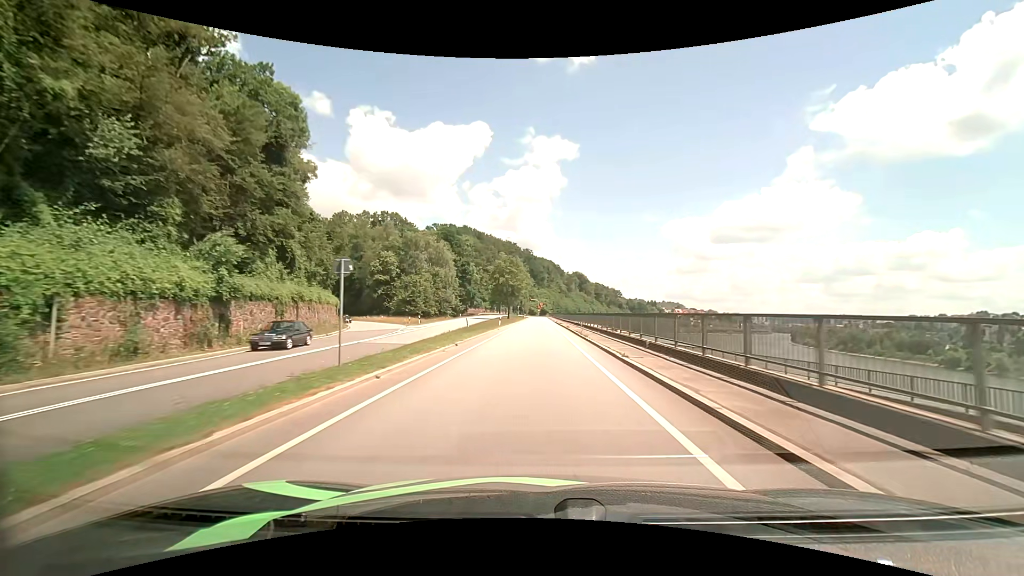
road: primary_link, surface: asphalt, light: Day
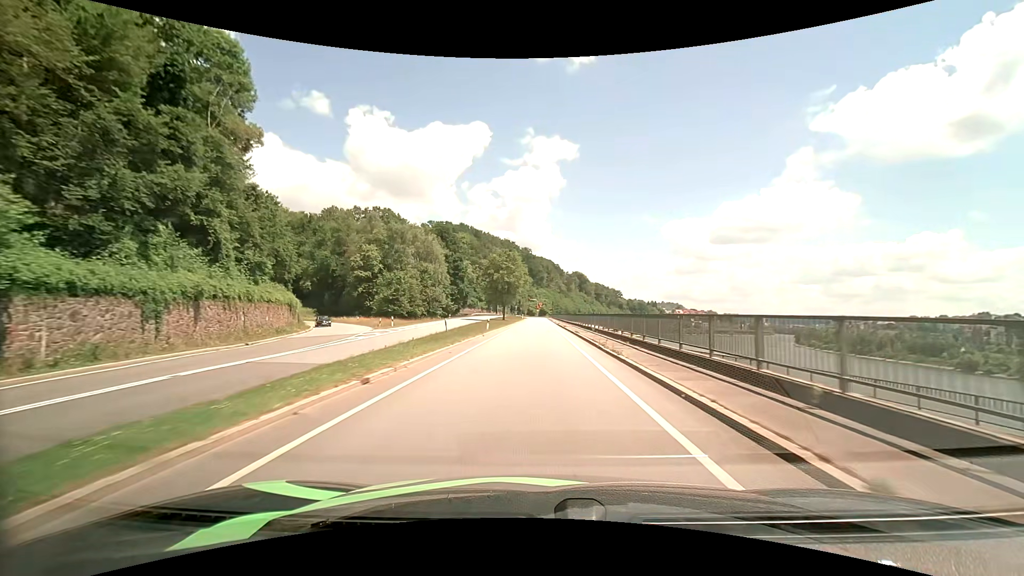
(0.0, +10.5) m; 0°
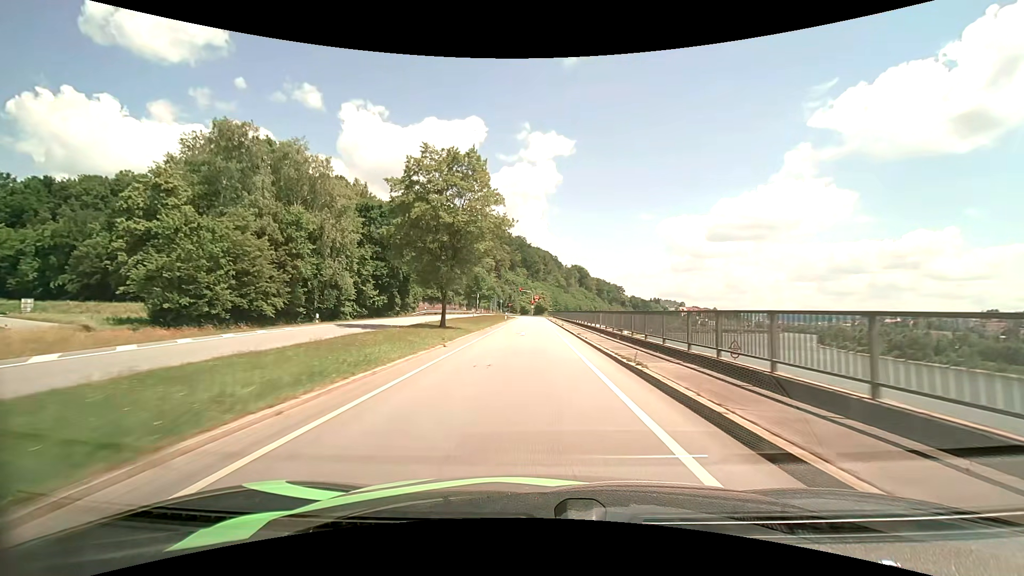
(+0.3, +49.6) m; +1°
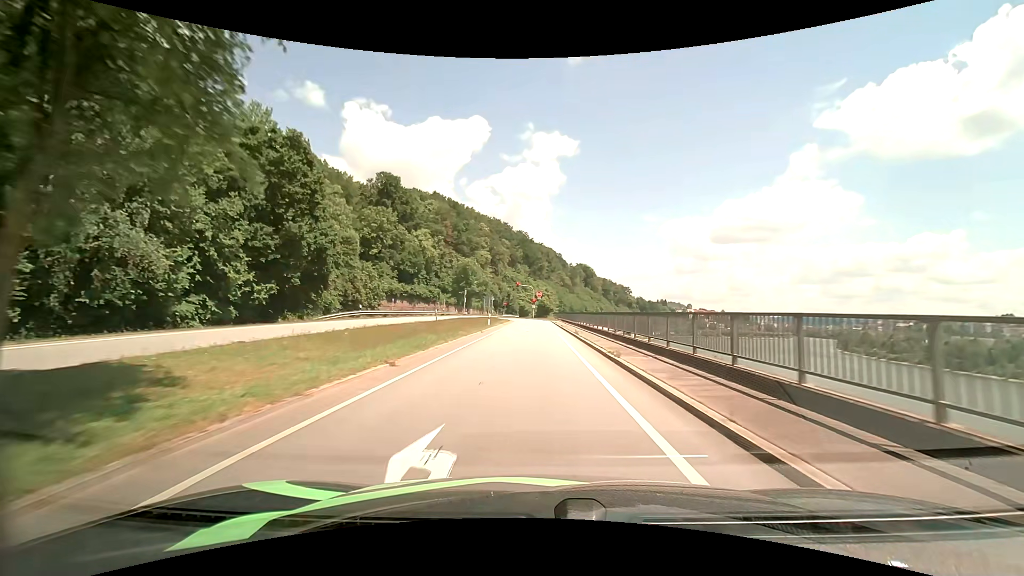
(-0.1, +27.0) m; 0°
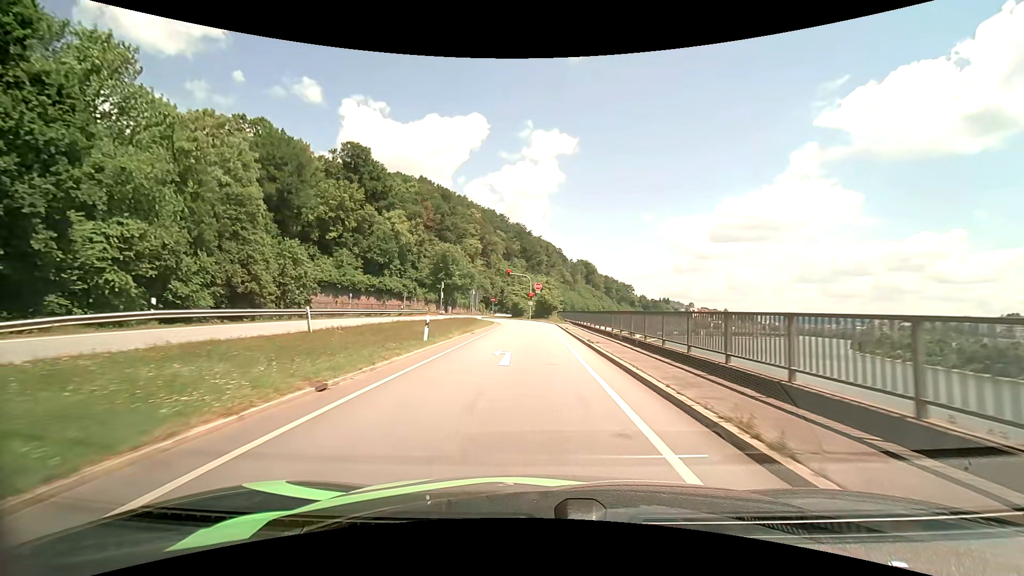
(0.0, +23.7) m; 0°
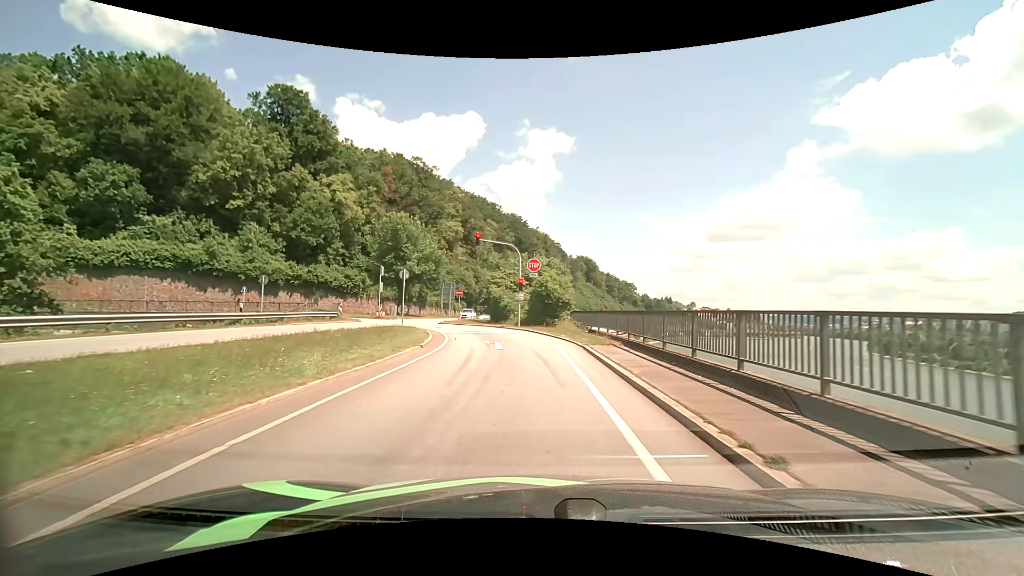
(+0.1, +29.8) m; 0°
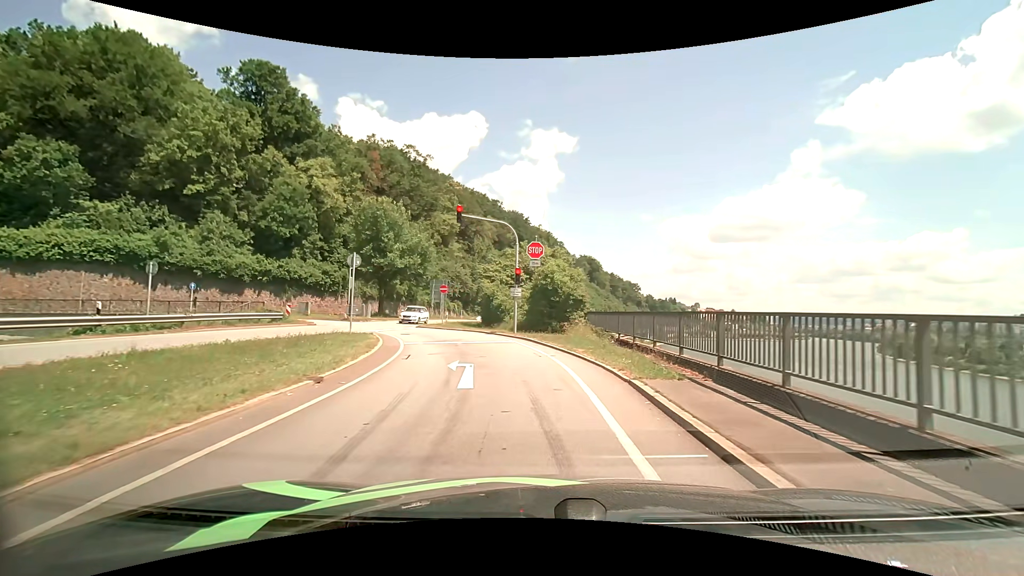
(0.0, +8.6) m; 0°
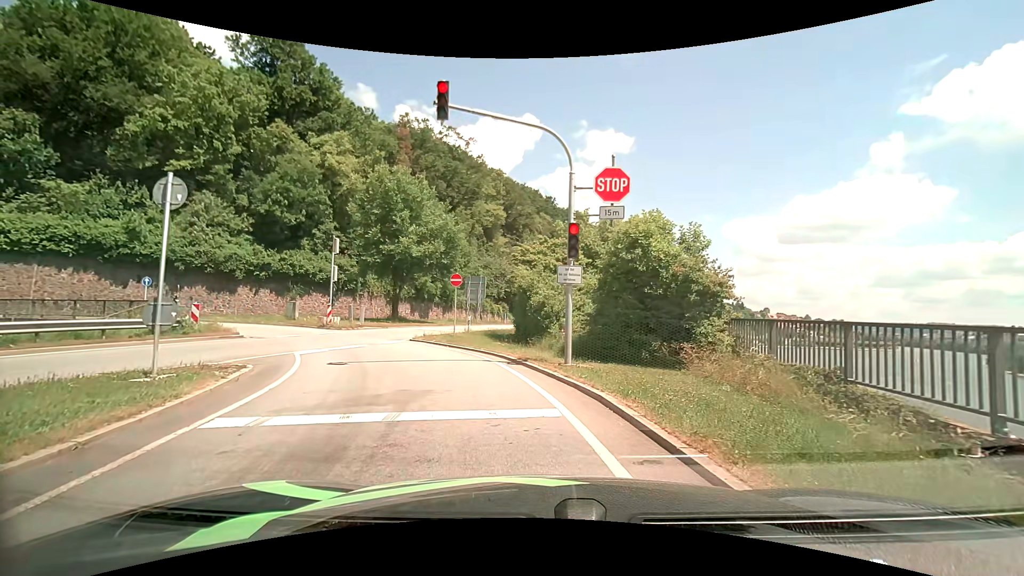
(-0.3, +13.4) m; -6°
(-1, +10) (-5, +19) (-11, +27) (-20, +31) (-30, +32) (-40, +30) (-49, +27) (-59, +23) (-68, +20) (-78, +17) m
